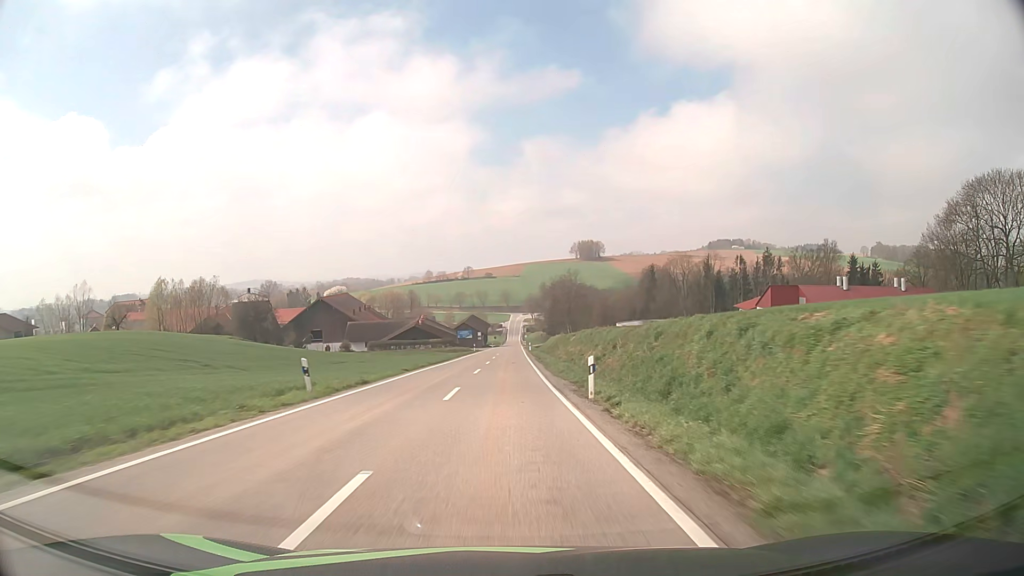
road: tertiary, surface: asphalt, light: Day
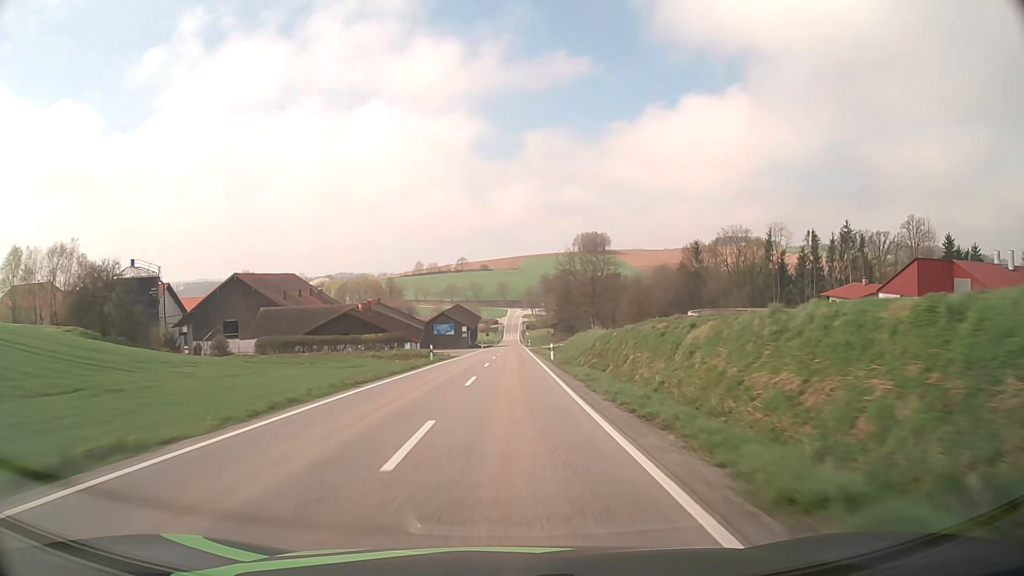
(0.0, +46.0) m; 0°
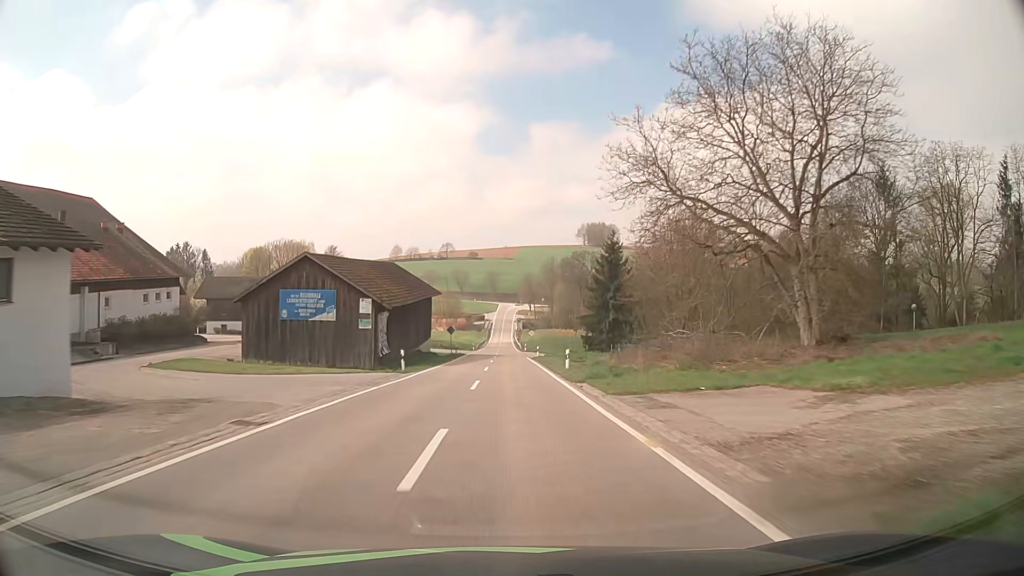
(+0.3, +75.3) m; +1°
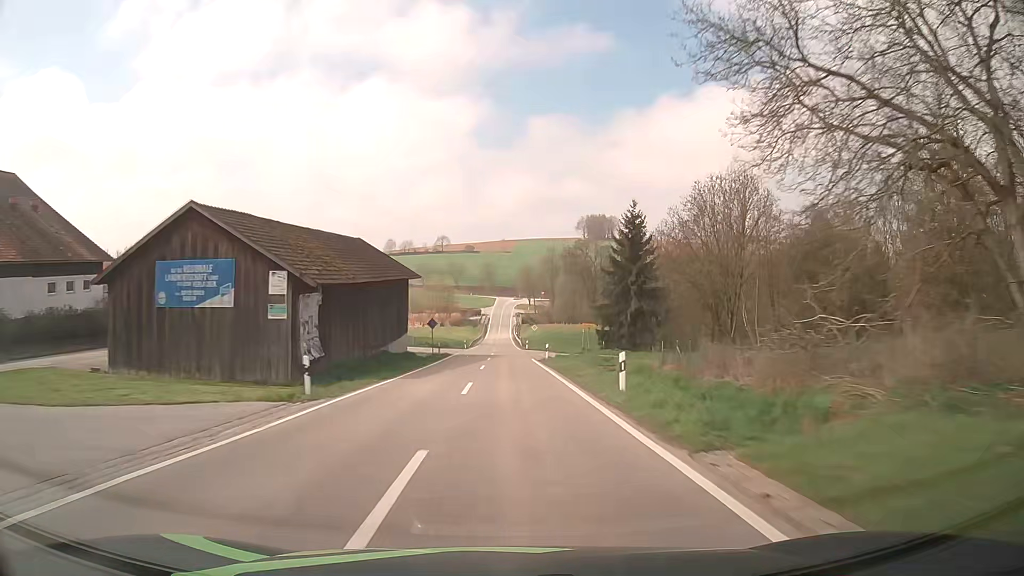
(0.0, +14.6) m; 0°
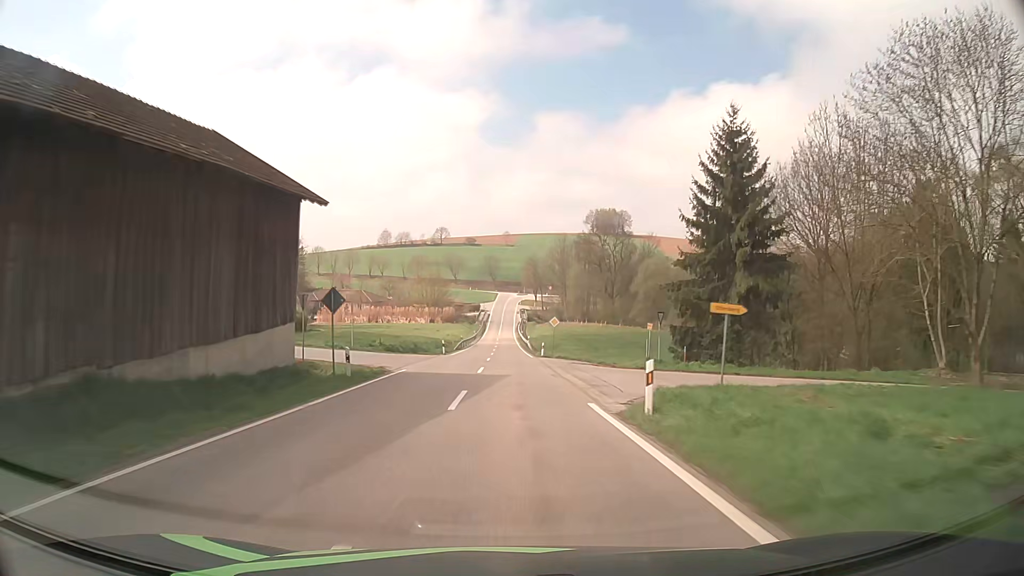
(0.0, +28.8) m; 0°
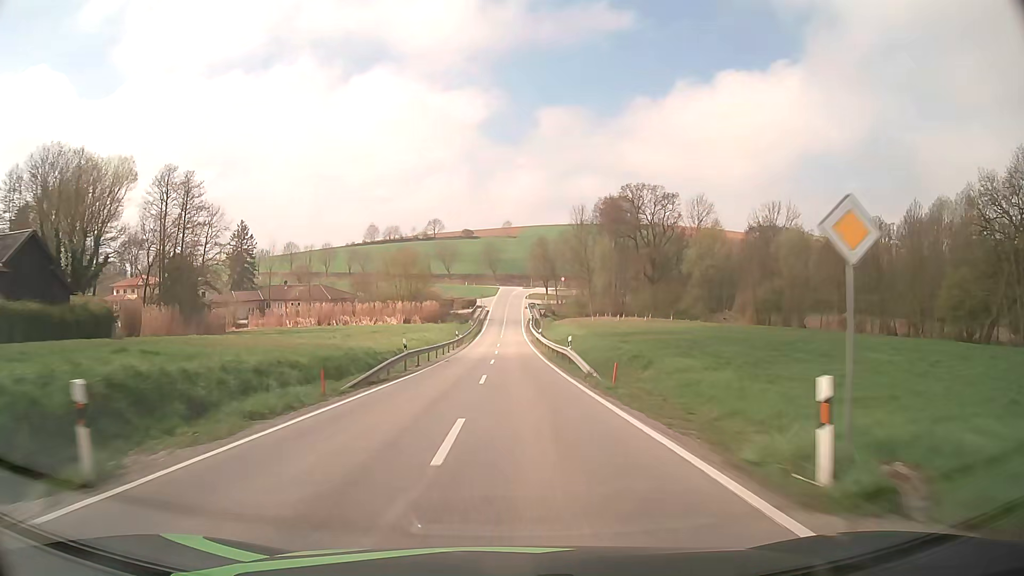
(-0.2, +42.3) m; 0°
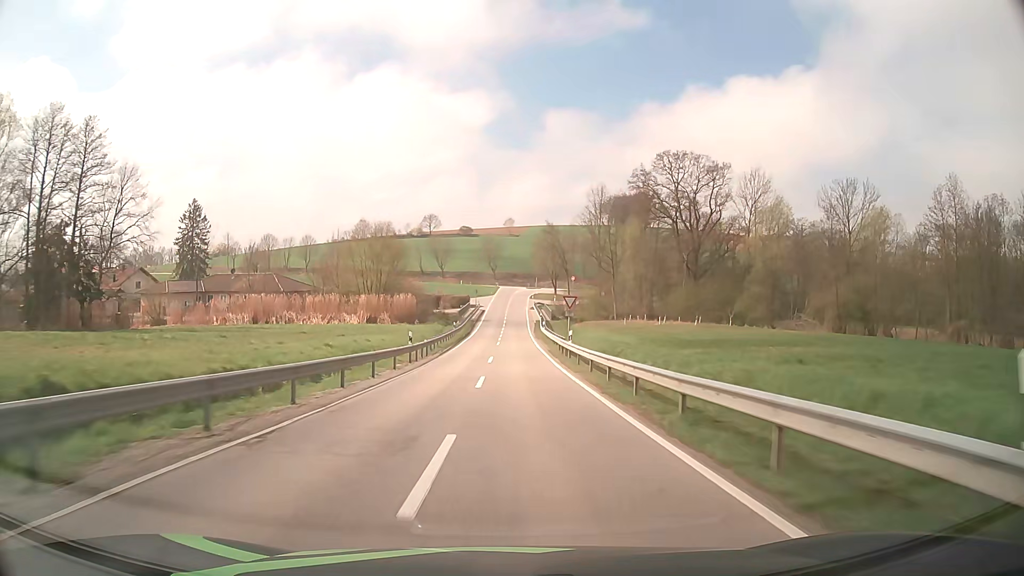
(+0.1, +27.4) m; 0°
(0, +10) (0, +20) (0, +30) (0, +40) (0, +50) (0, +60) (+1, +70) (+1, +80) (+1, +90) (+1, +100) m
